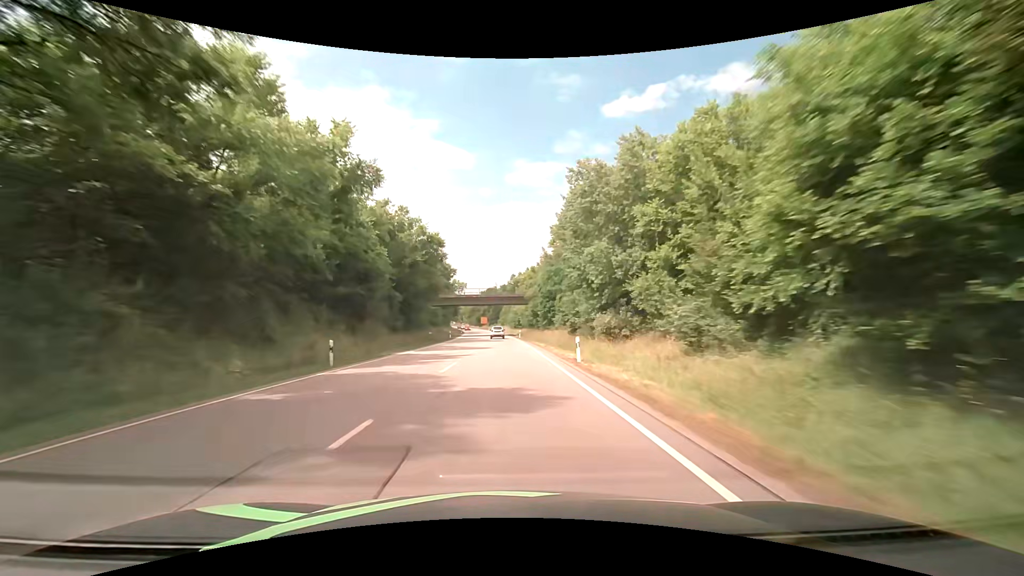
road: primary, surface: asphalt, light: Day
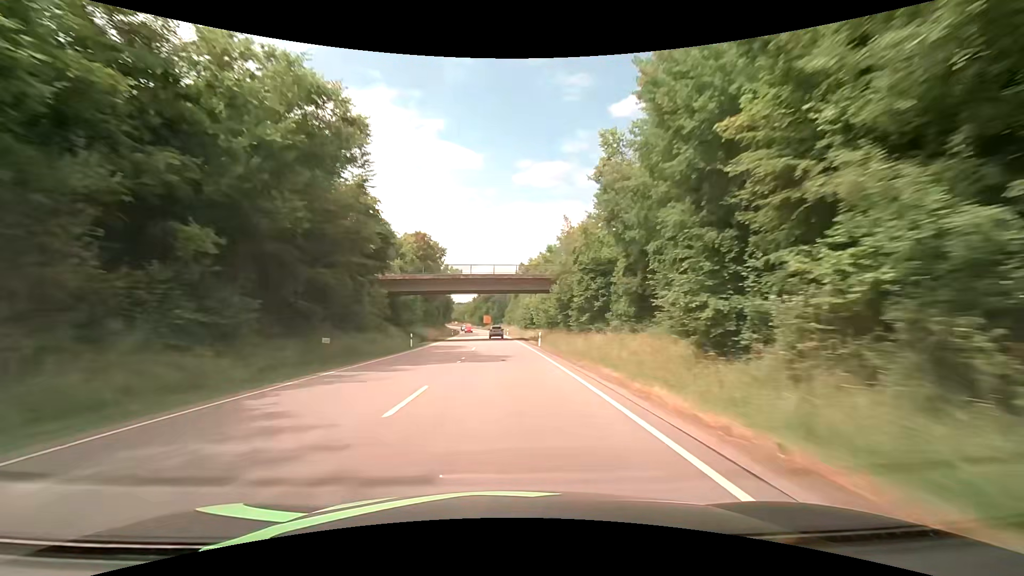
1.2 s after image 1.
(-0.2, +31.7) m; -1°
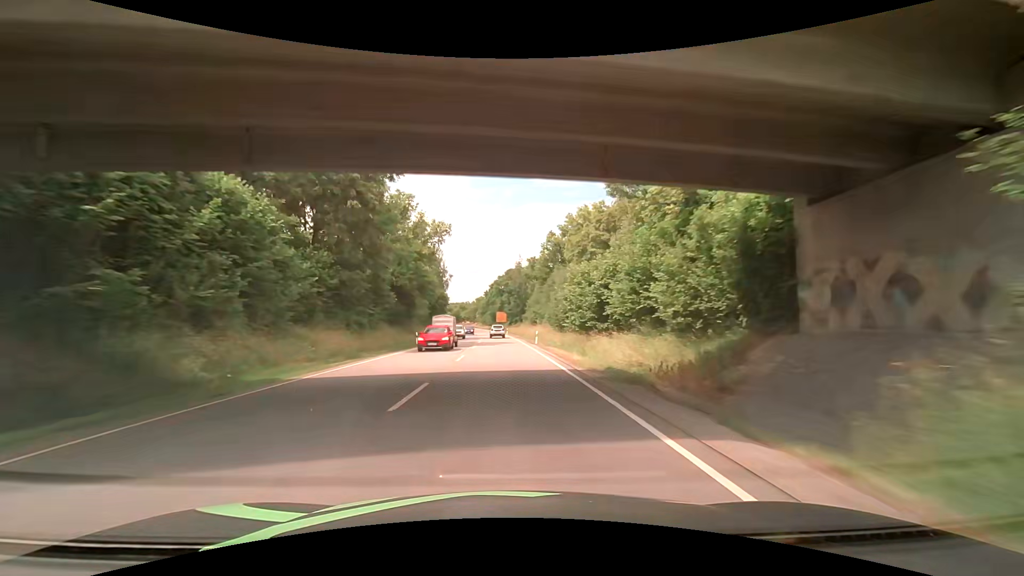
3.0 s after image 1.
(-0.4, +47.6) m; -1°
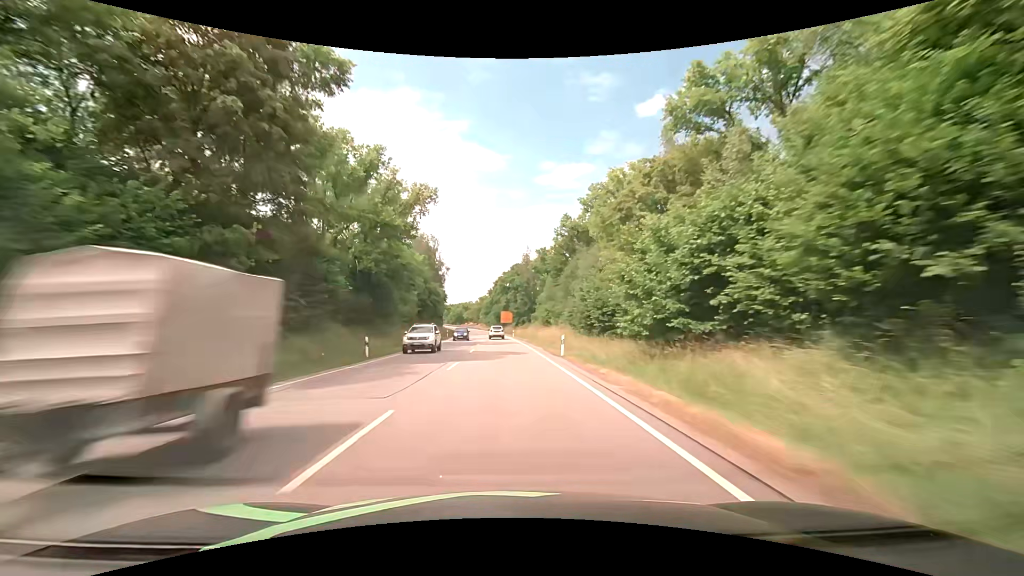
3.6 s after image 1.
(-0.1, +15.8) m; -1°
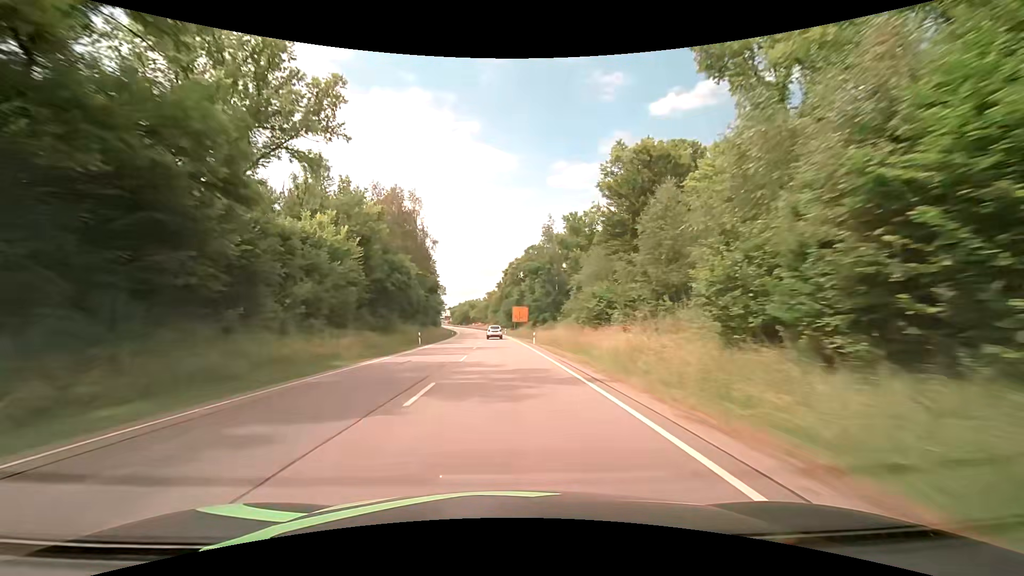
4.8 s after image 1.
(-0.4, +31.6) m; -1°
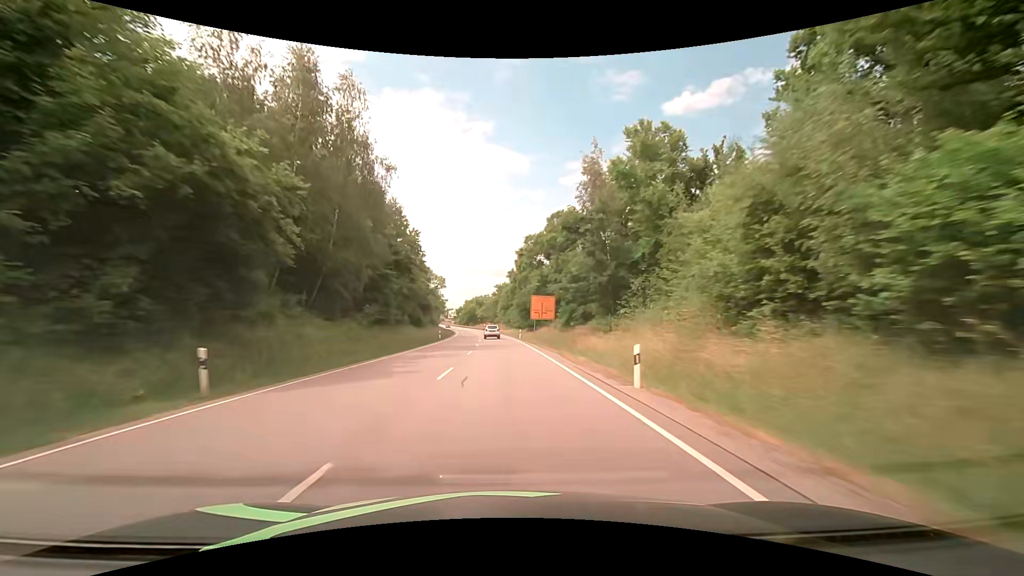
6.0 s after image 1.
(-0.4, +31.5) m; -2°
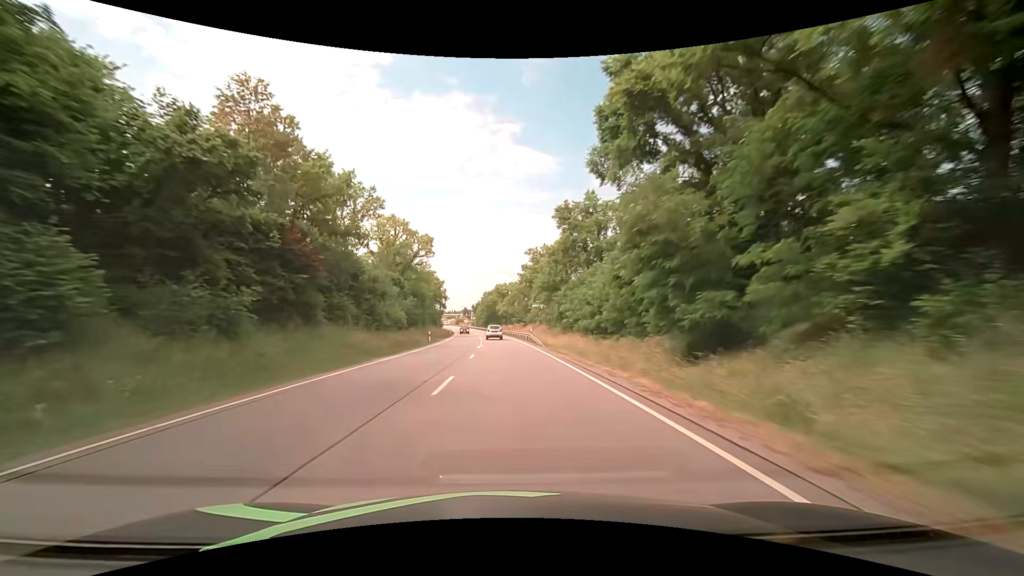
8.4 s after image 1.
(-1.7, +63.1) m; -3°
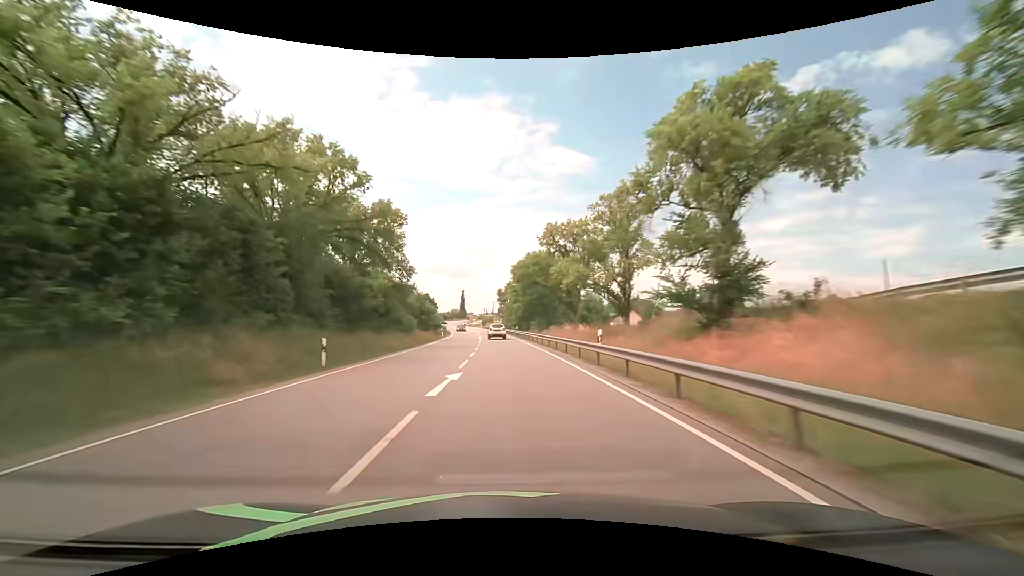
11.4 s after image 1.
(-3.0, +78.5) m; -4°
(0, +10) (0, +20) (0, +30) (-1, +40) (-1, +50) (-2, +60) (-2, +70) (-3, +80) (-4, +90) (-4, +100) m
